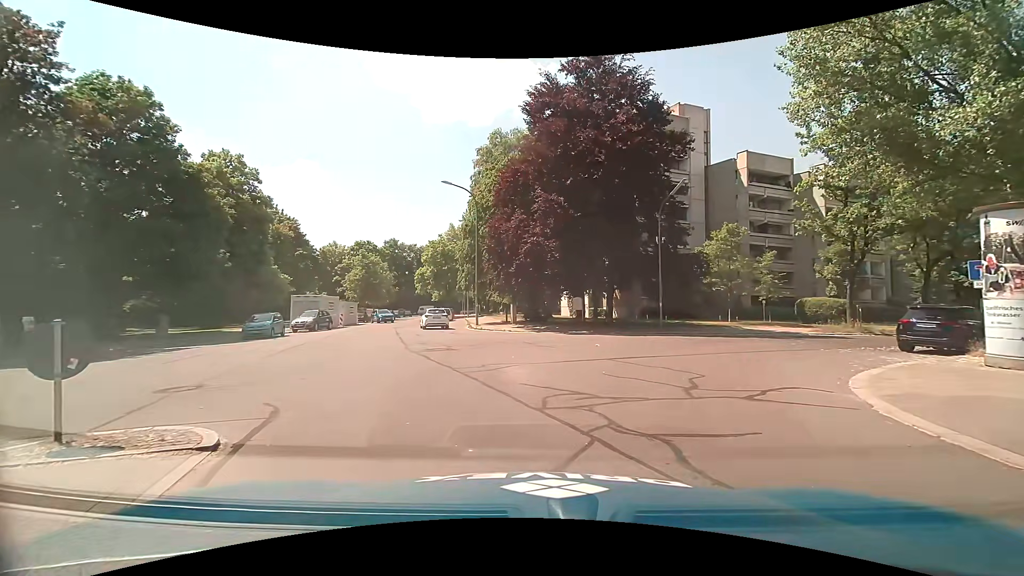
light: Day
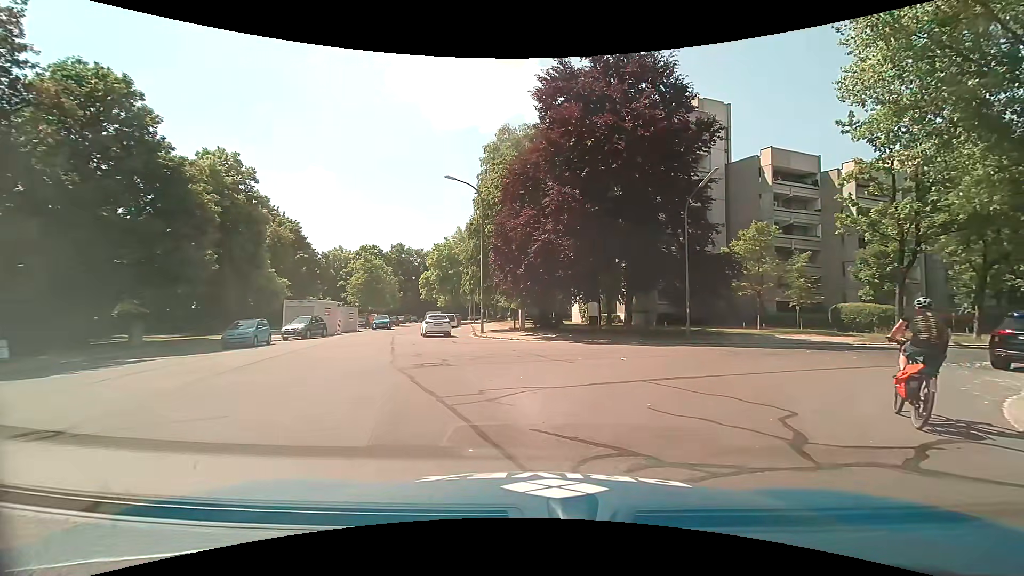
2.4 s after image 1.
(0.0, +3.1) m; 0°
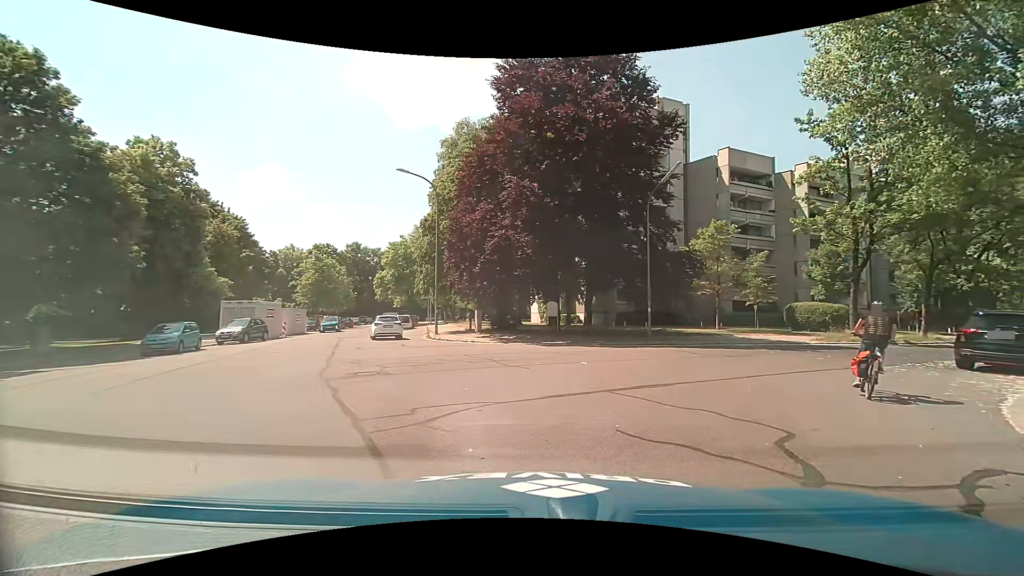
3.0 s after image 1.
(+0.1, +1.6) m; +6°
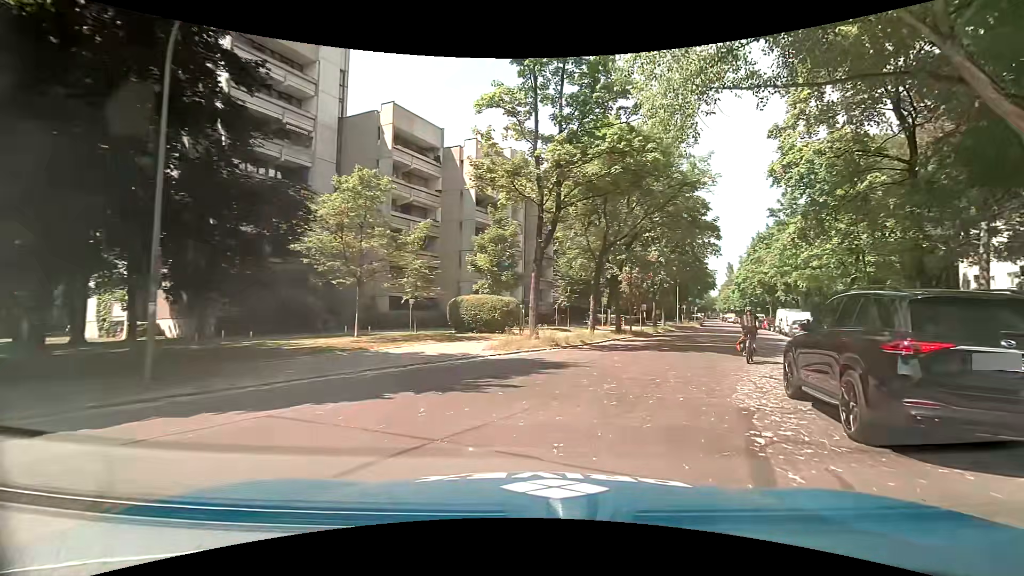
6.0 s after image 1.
(+5.3, +13.6) m; +37°
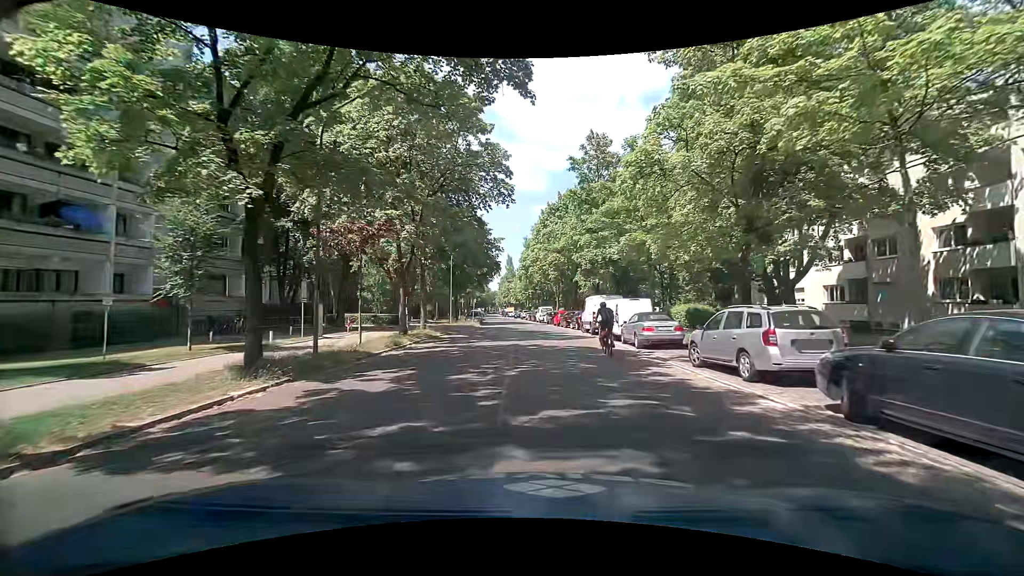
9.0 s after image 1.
(+6.0, +21.2) m; +23°
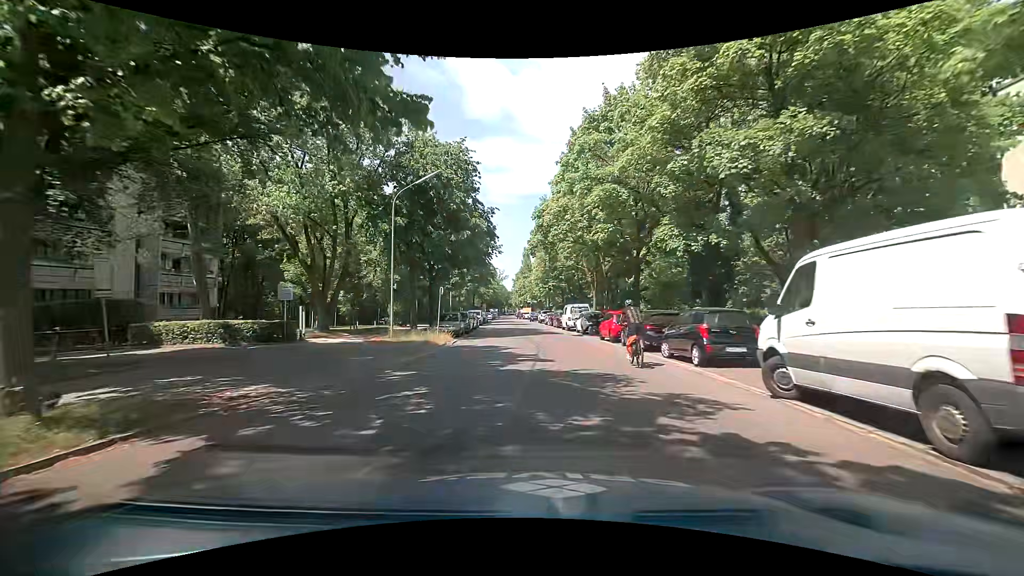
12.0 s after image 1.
(+0.2, +25.2) m; -1°
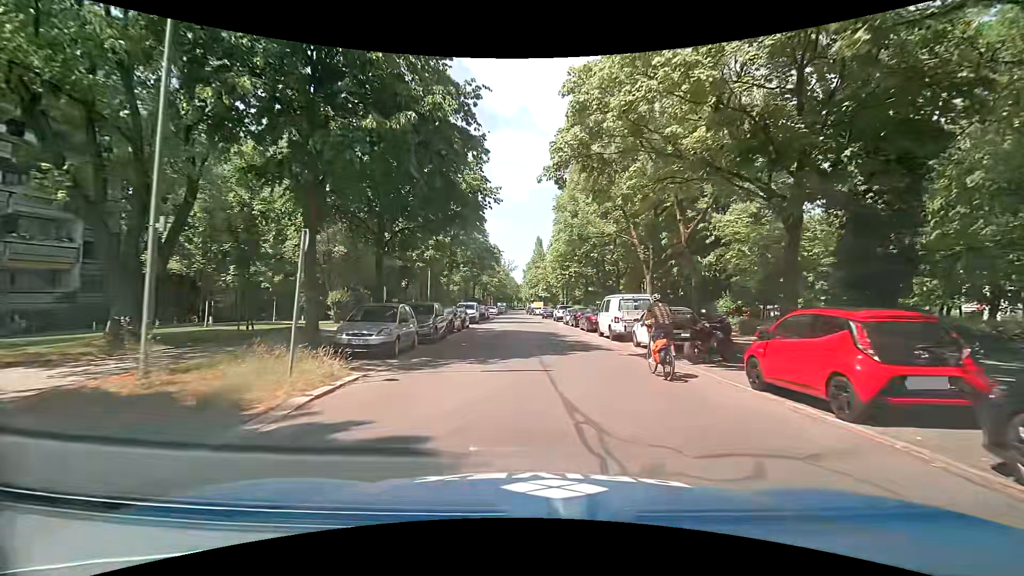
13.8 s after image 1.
(-0.4, +15.9) m; -2°
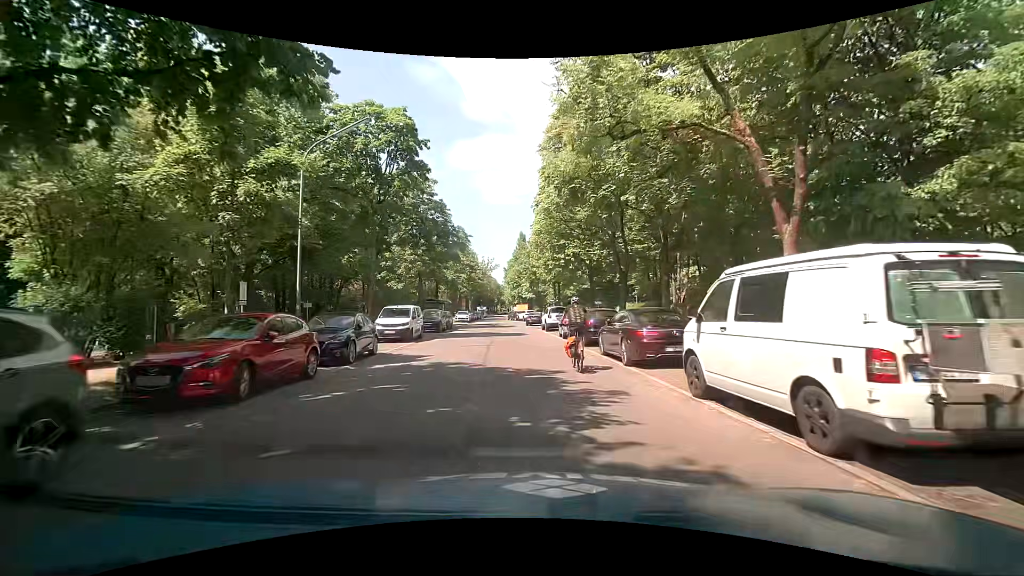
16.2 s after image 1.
(+0.4, +16.9) m; +2°
(0, +10) (-1, +20) (-2, +30) (-3, +40) (-4, +50) (-5, +60) (-6, +70) (-7, +80) (-8, +90) (-8, +100) m
